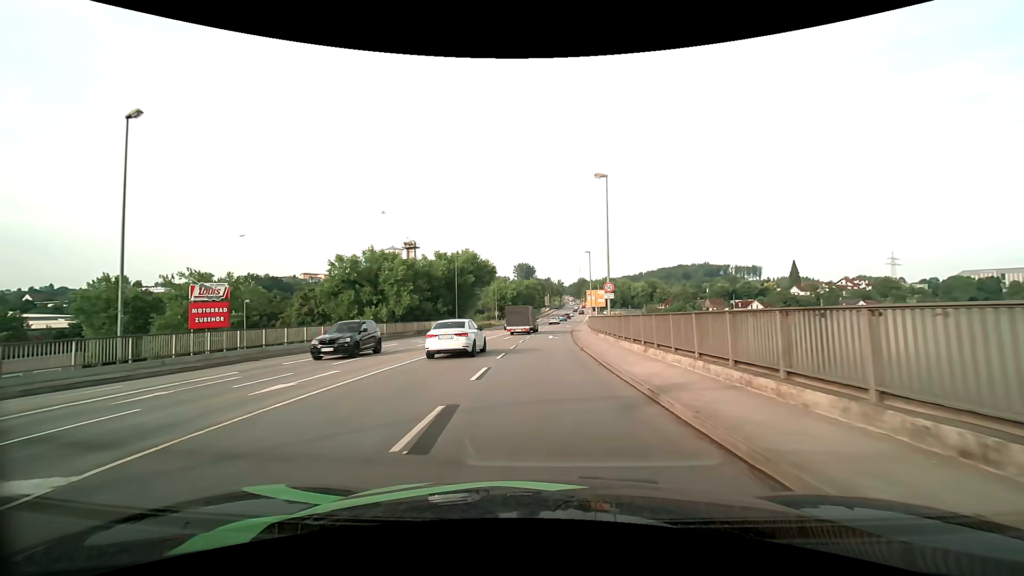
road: primary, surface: asphalt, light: Day
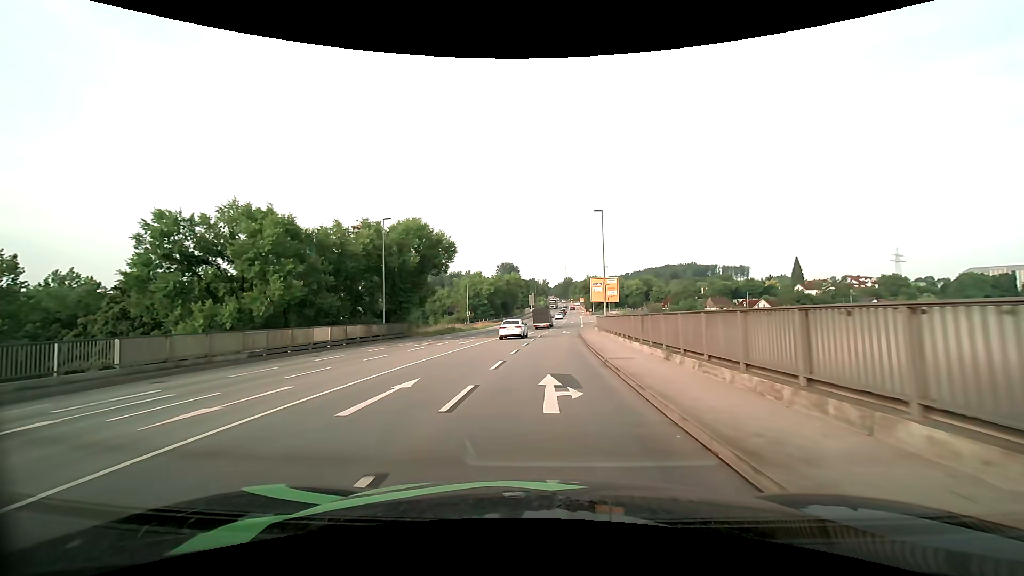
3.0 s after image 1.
(+0.3, +27.6) m; +2°
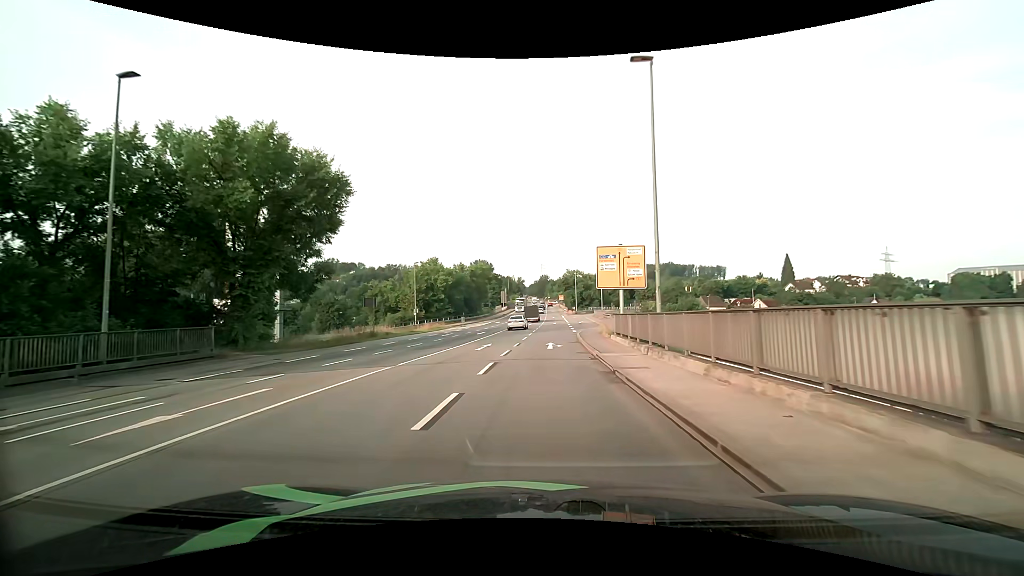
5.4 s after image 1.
(+0.7, +25.4) m; +3°
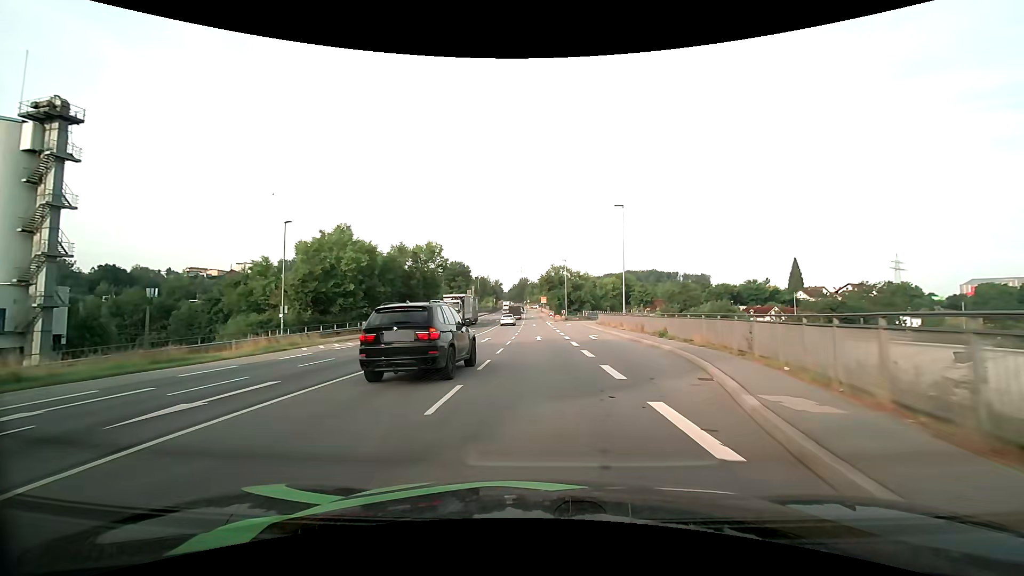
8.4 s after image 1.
(+0.7, +35.1) m; +3°
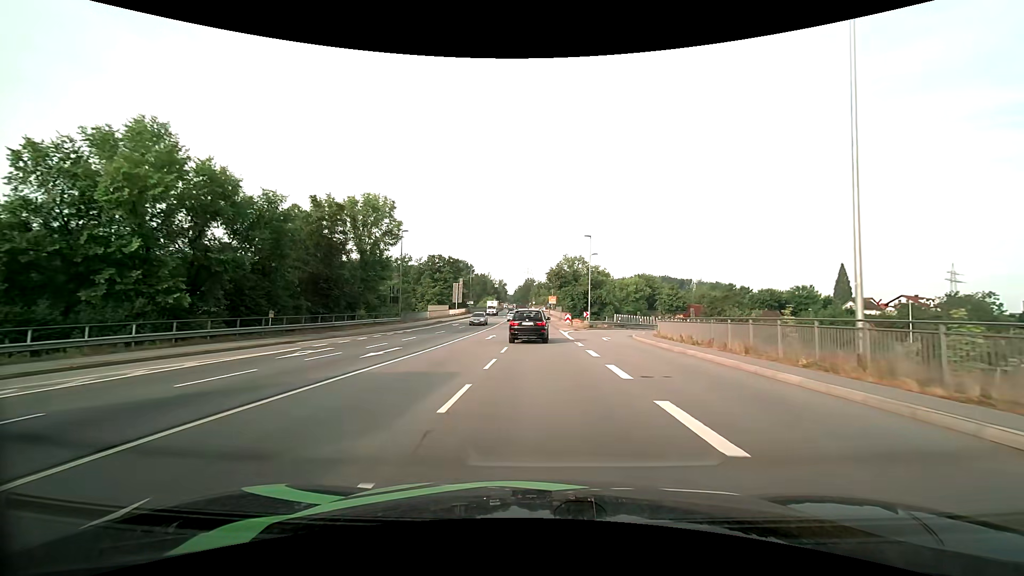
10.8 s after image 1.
(-0.3, +30.0) m; -1°
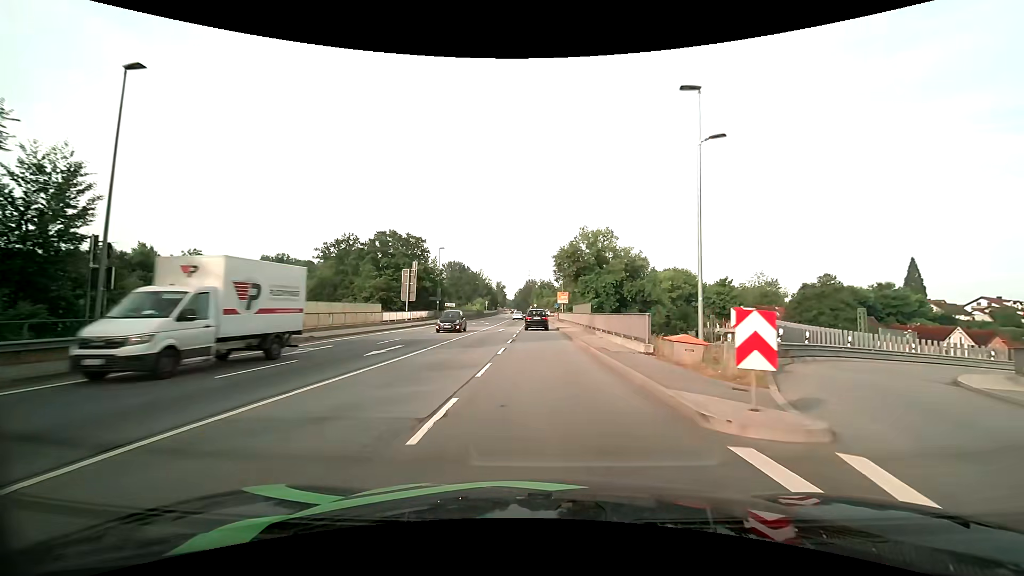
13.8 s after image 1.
(-0.2, +38.0) m; 0°
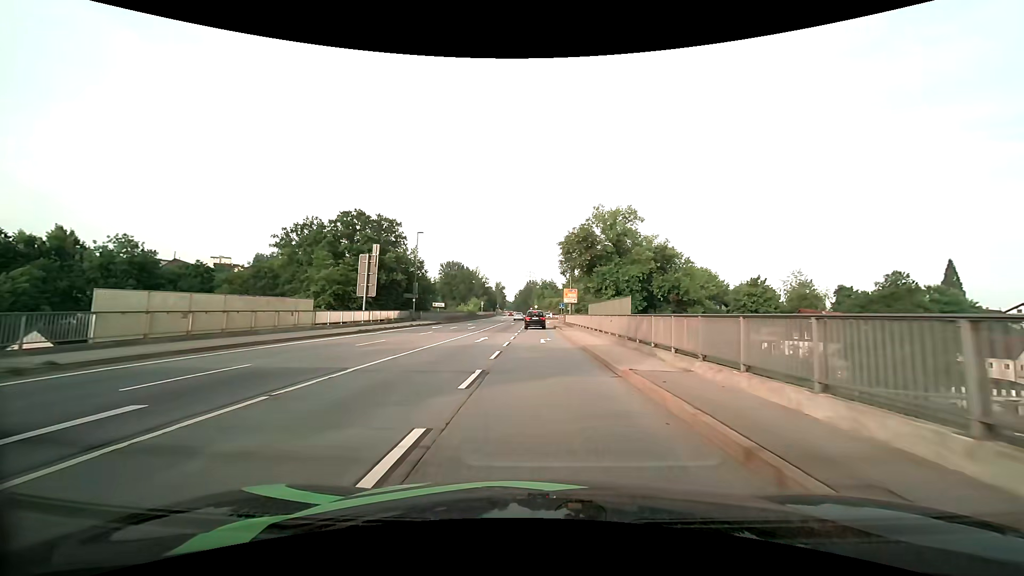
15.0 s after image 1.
(-0.1, +14.8) m; 0°
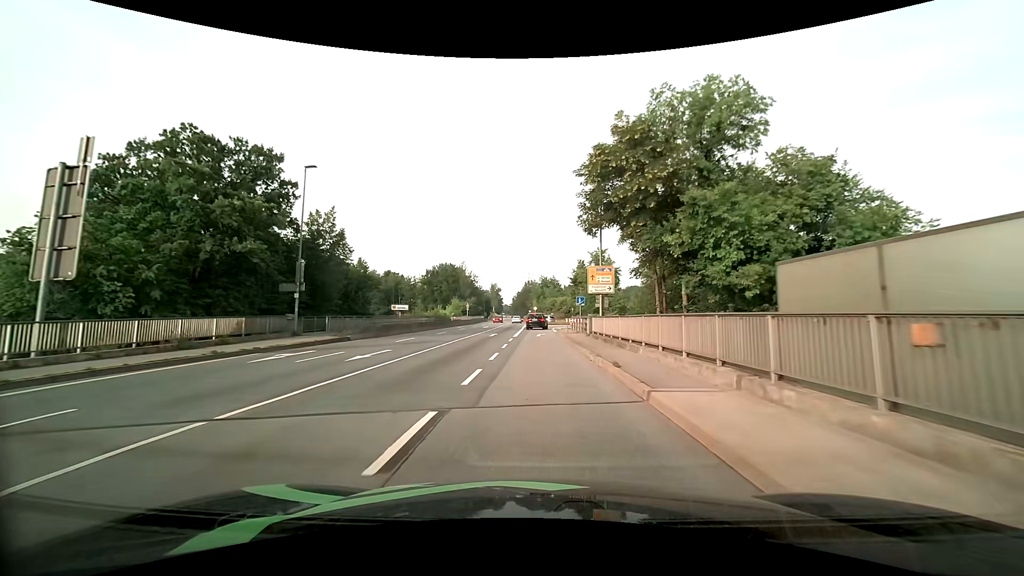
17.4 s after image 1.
(0.0, +28.7) m; 0°
(0, +10) (0, +20) (0, +30) (0, +40) (-1, +50) (0, +60) (+4, +69) (+11, +76) (+20, +81) (+29, +84) m
